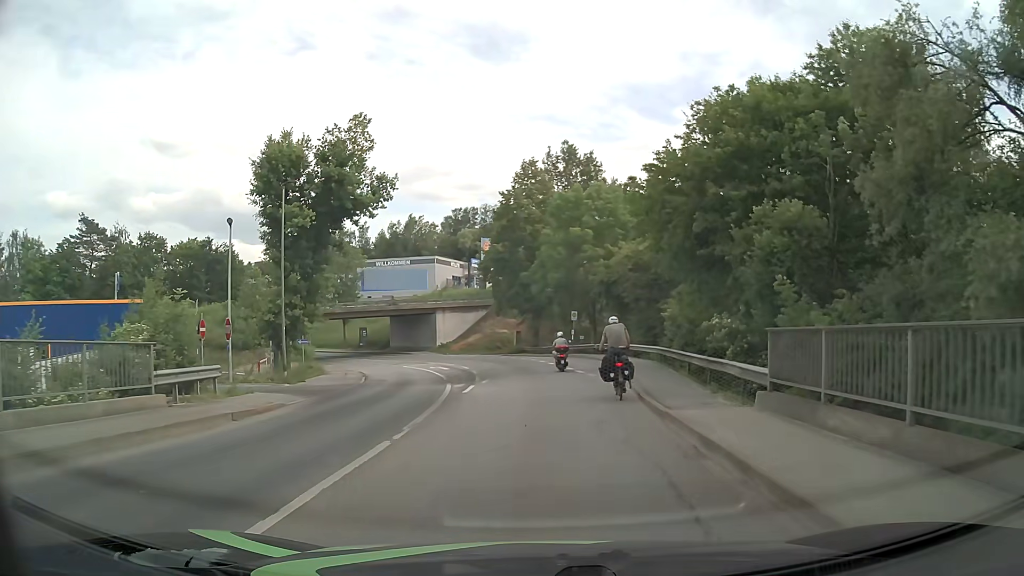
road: tertiary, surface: asphalt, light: Day
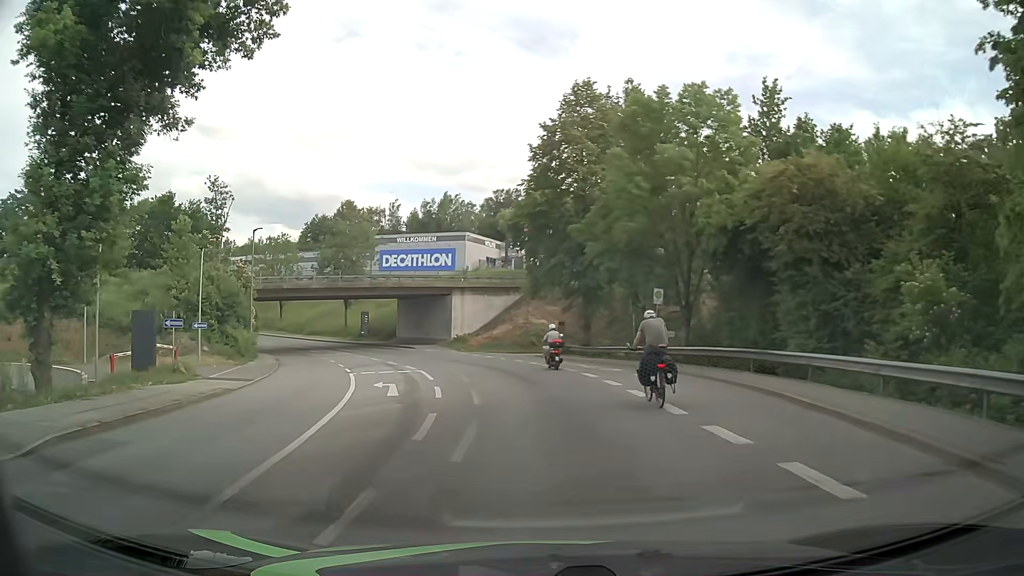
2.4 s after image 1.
(-0.4, +21.2) m; -3°
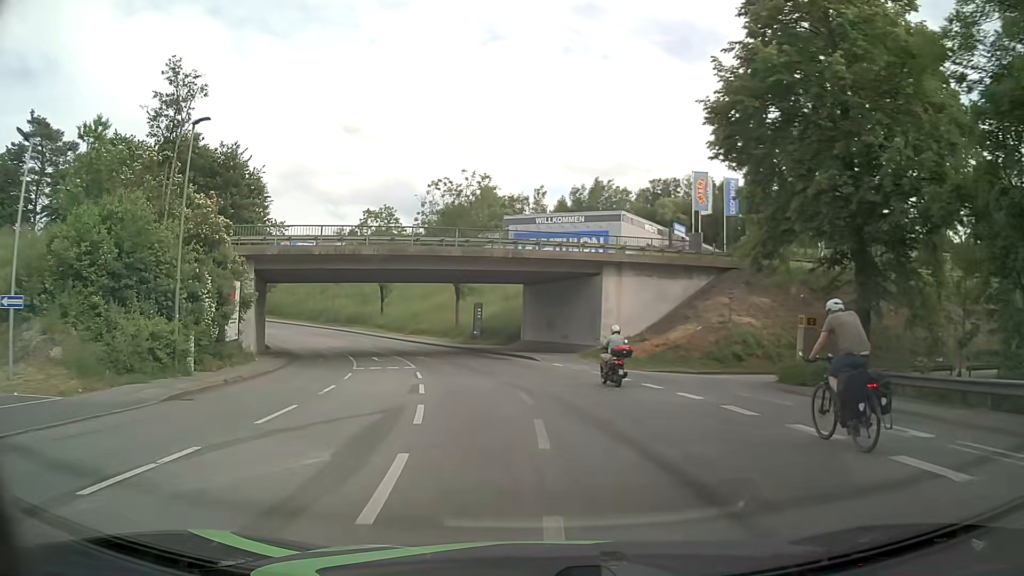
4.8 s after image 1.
(-2.3, +23.4) m; -13°
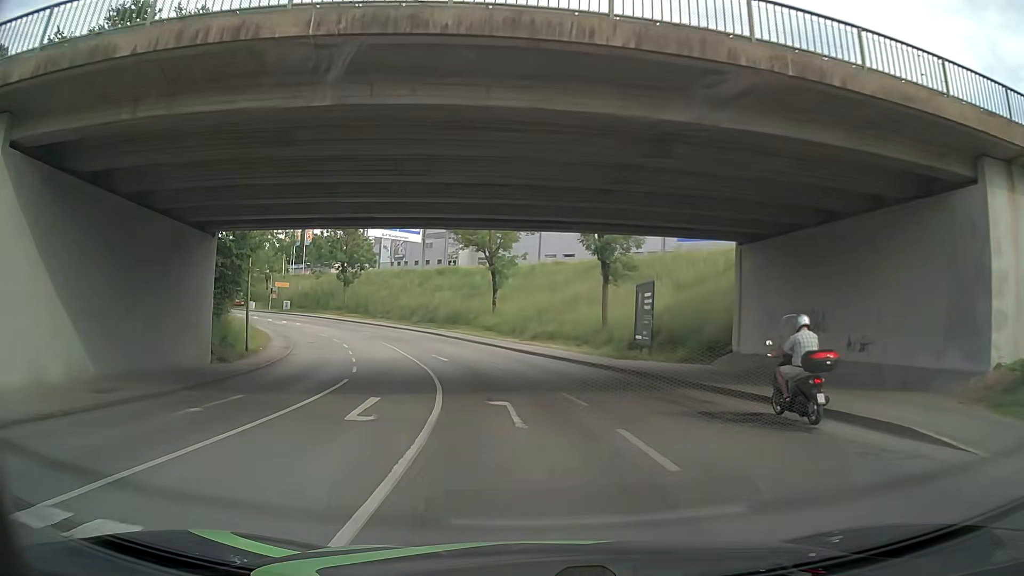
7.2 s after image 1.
(-2.8, +25.5) m; -12°
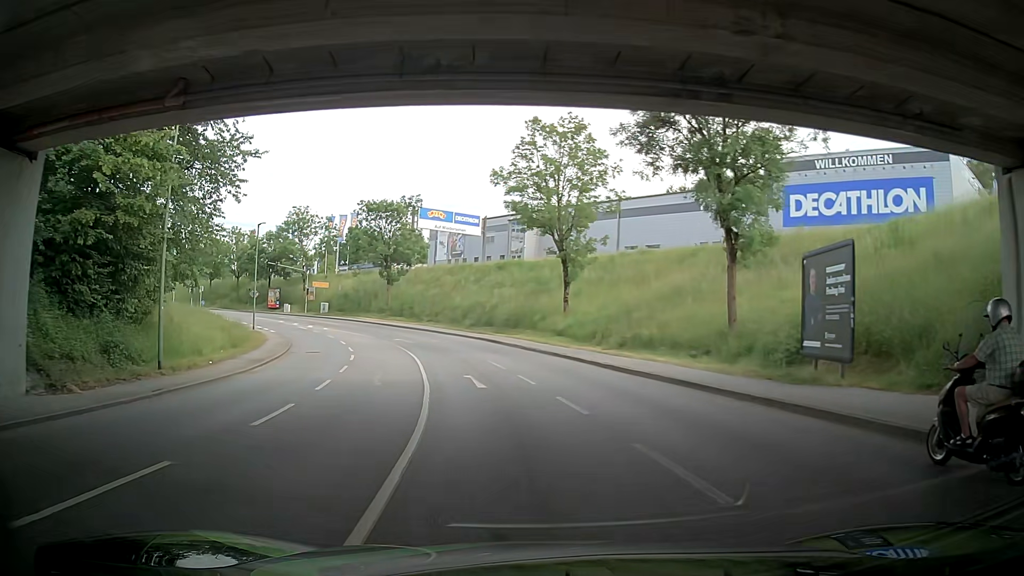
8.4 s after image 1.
(-0.6, +13.1) m; -6°
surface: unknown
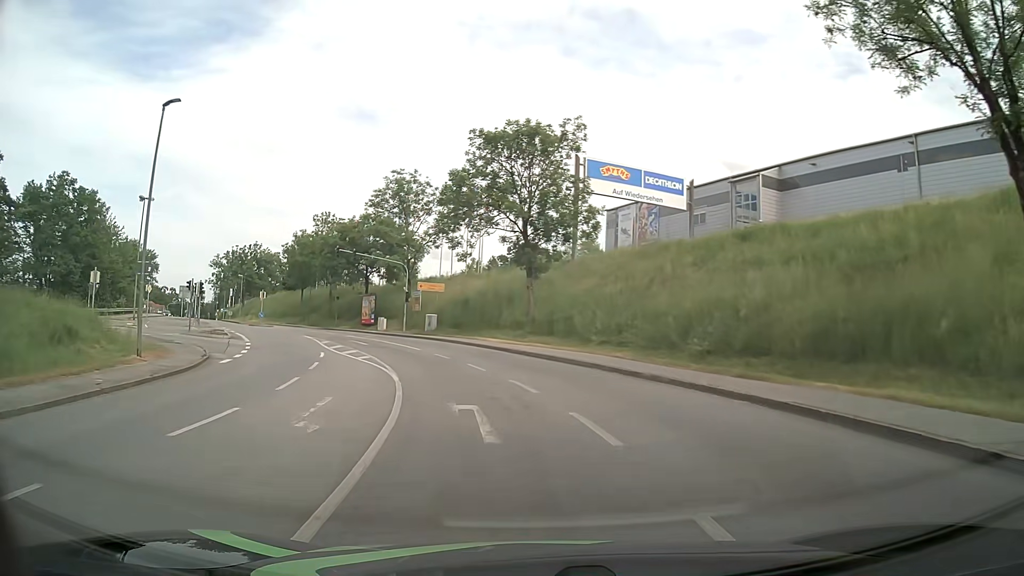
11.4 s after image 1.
(-4.2, +32.9) m; -16°
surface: asphalt
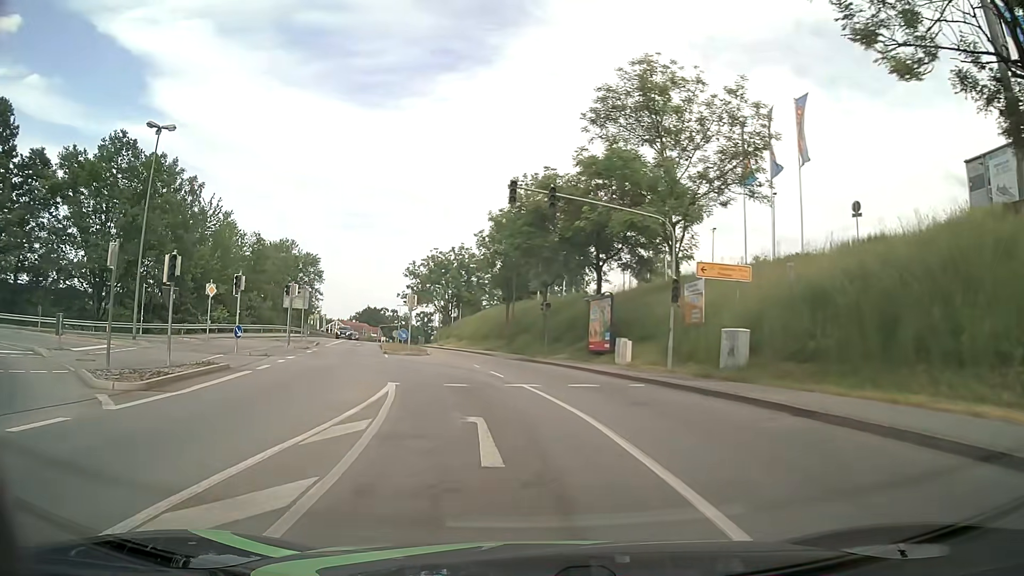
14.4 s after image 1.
(-5.2, +28.8) m; -22°
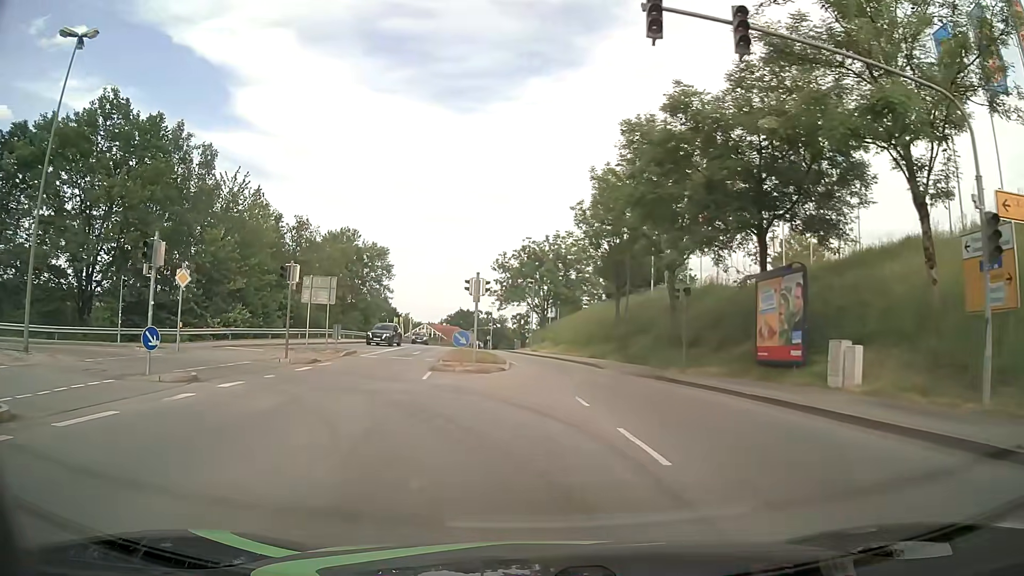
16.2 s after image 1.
(-1.0, +13.4) m; -9°
(-1, +10) (-6, +18) (-16, +21) (-25, +19) (-35, +16) (-44, +12) (-53, +7) (-62, +3) (-71, -1) (-81, -2) m
